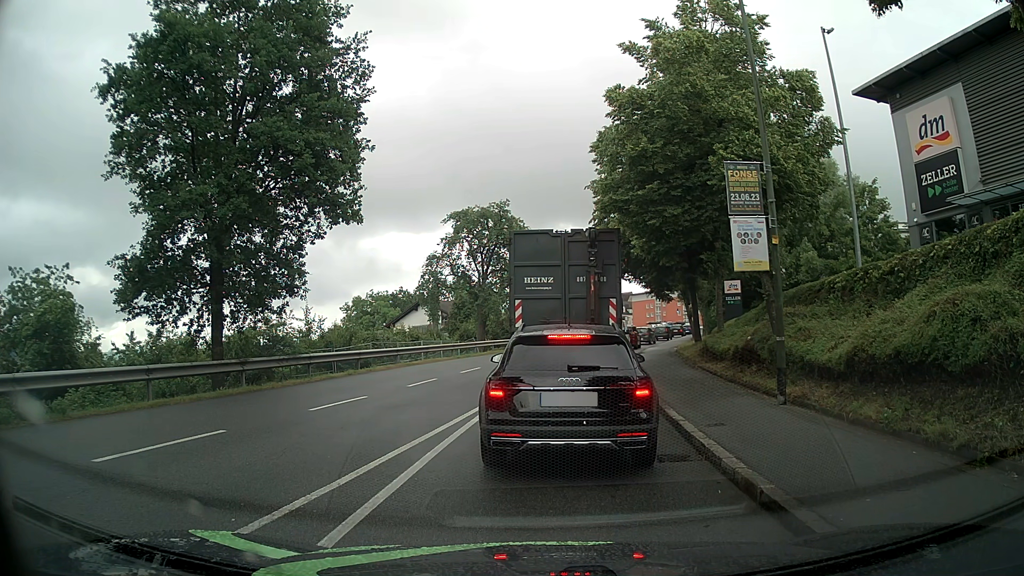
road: tertiary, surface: asphalt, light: Day
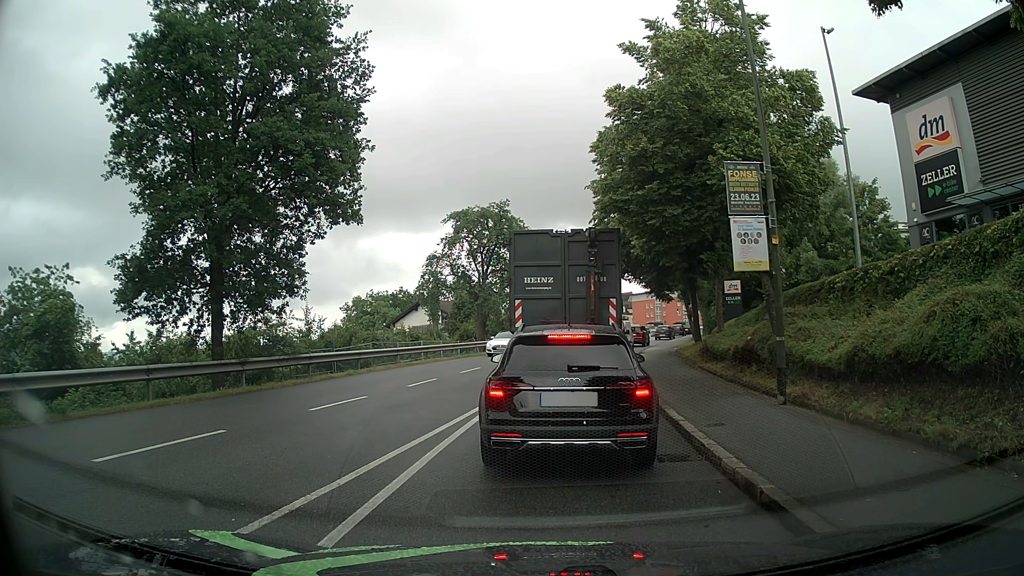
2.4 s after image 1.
(0.0, 0.0) m; 0°
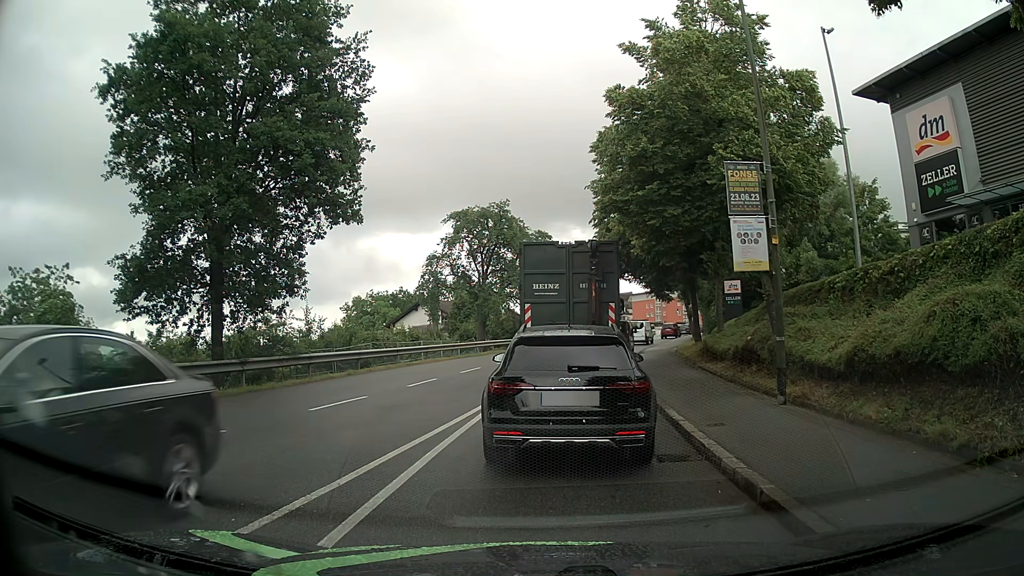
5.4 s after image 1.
(0.0, 0.0) m; 0°
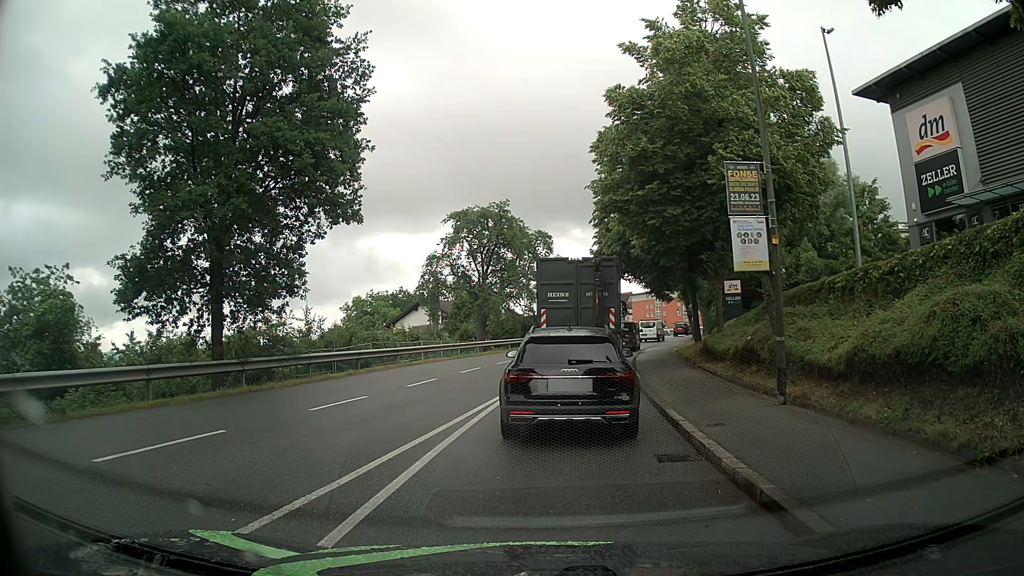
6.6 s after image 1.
(0.0, 0.0) m; 0°
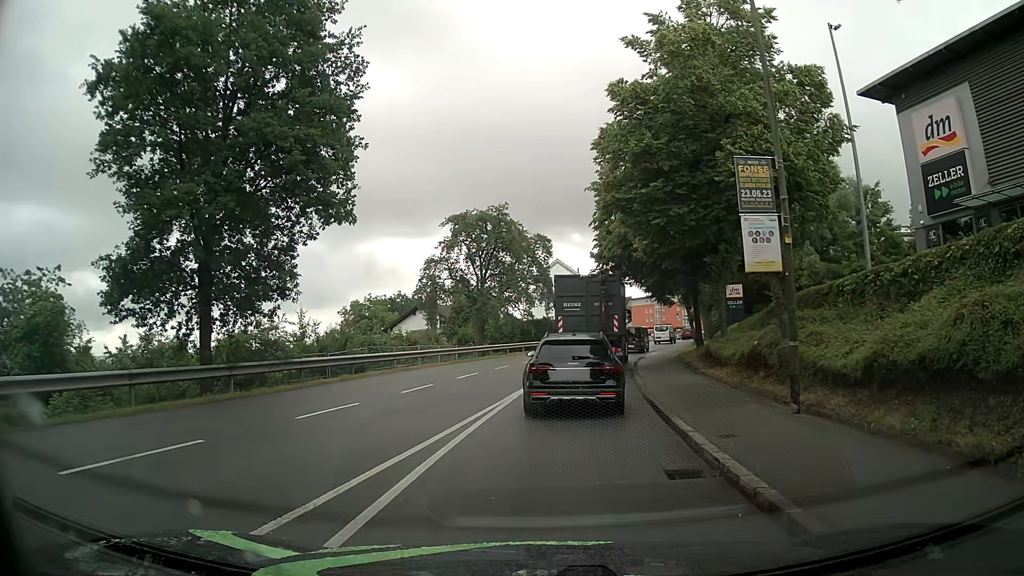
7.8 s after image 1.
(0.0, +0.8) m; -1°
